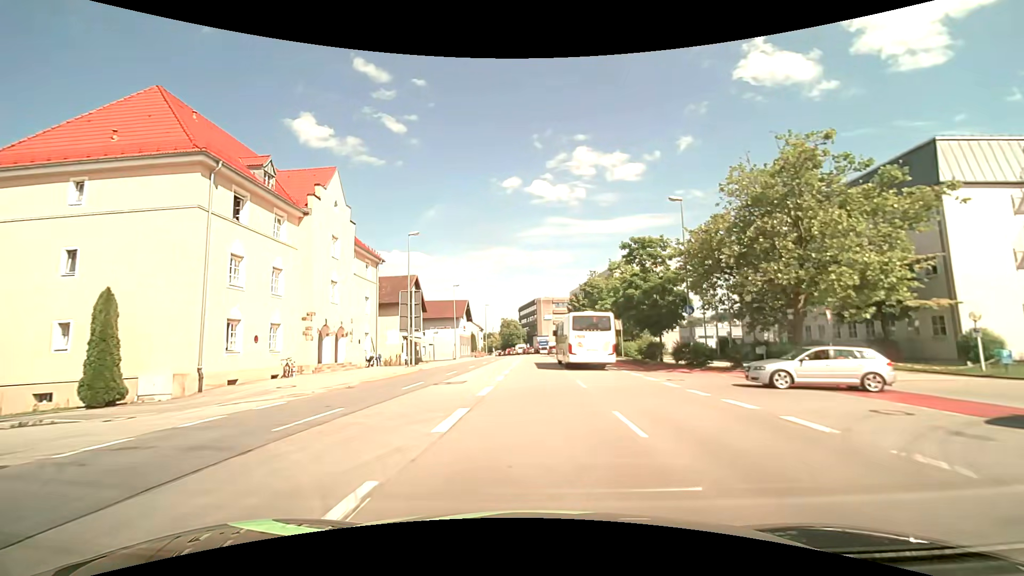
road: primary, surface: asphalt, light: Day
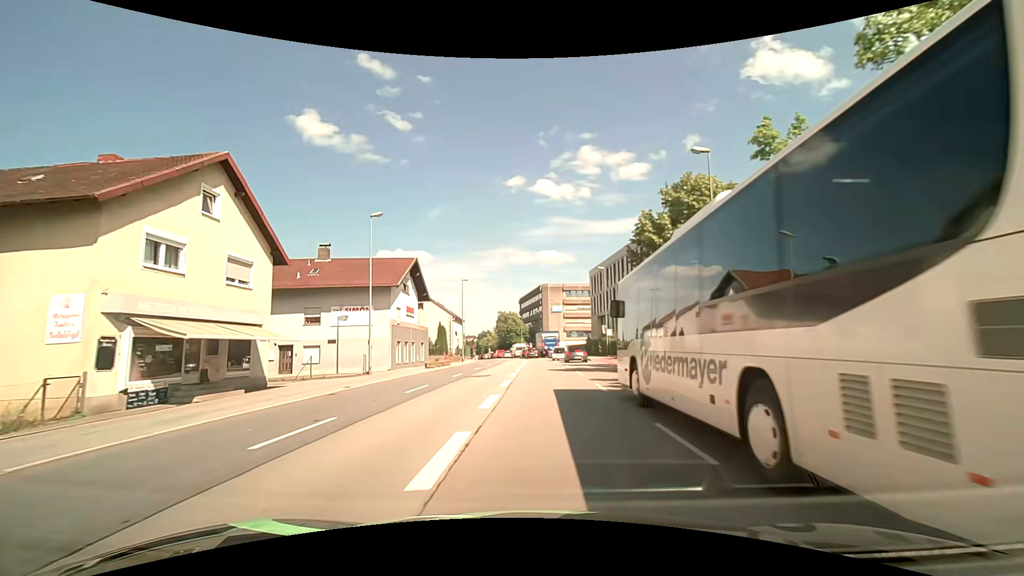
(-0.2, +37.7) m; 0°
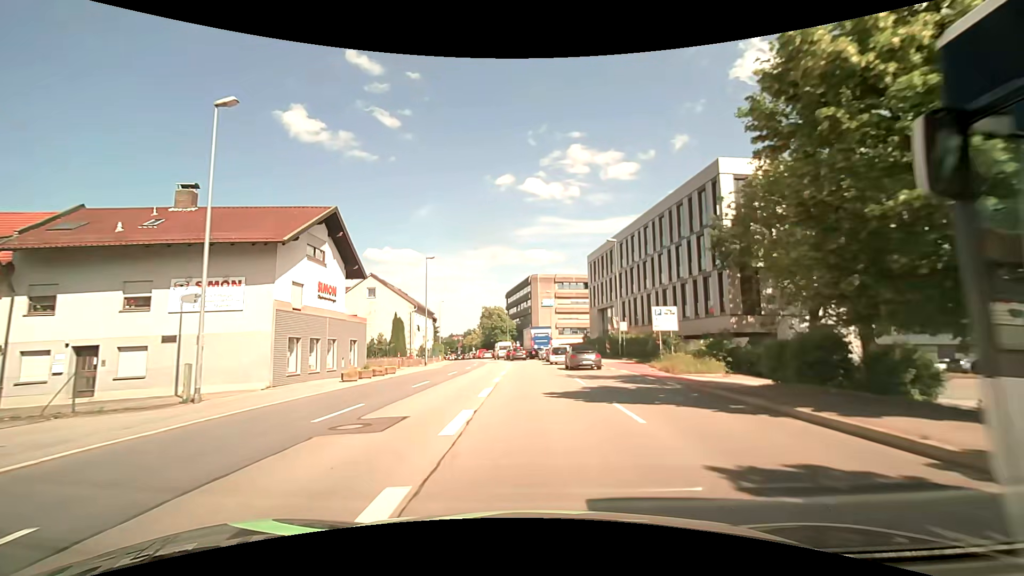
(+0.2, +15.2) m; +1°
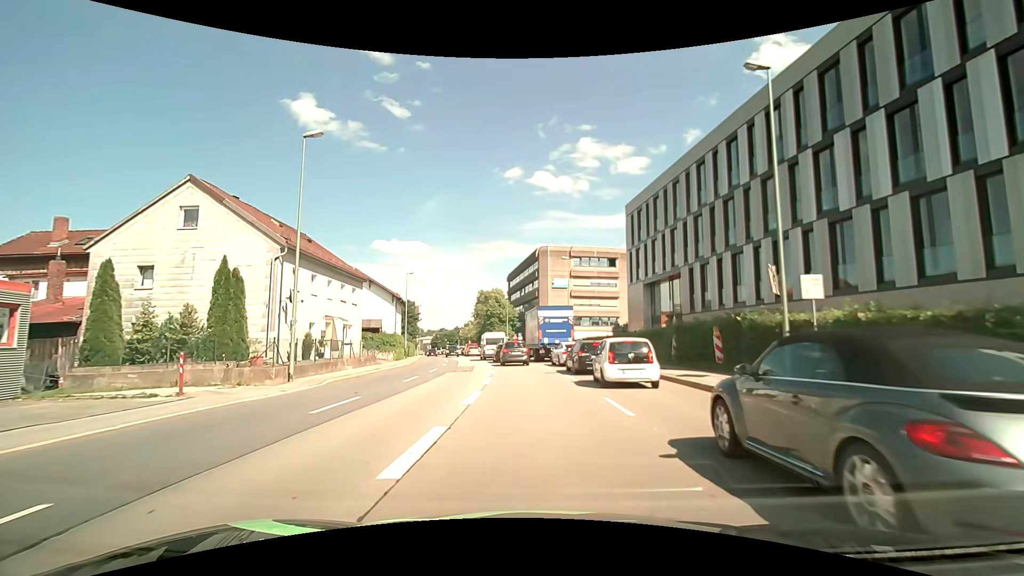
(0.0, +26.2) m; -1°
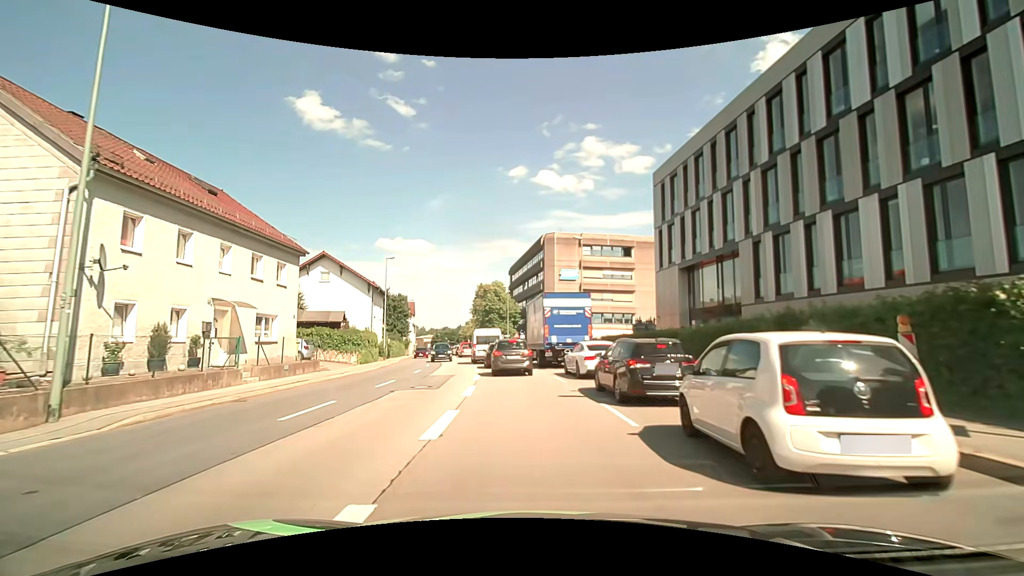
(-0.1, +9.7) m; -1°
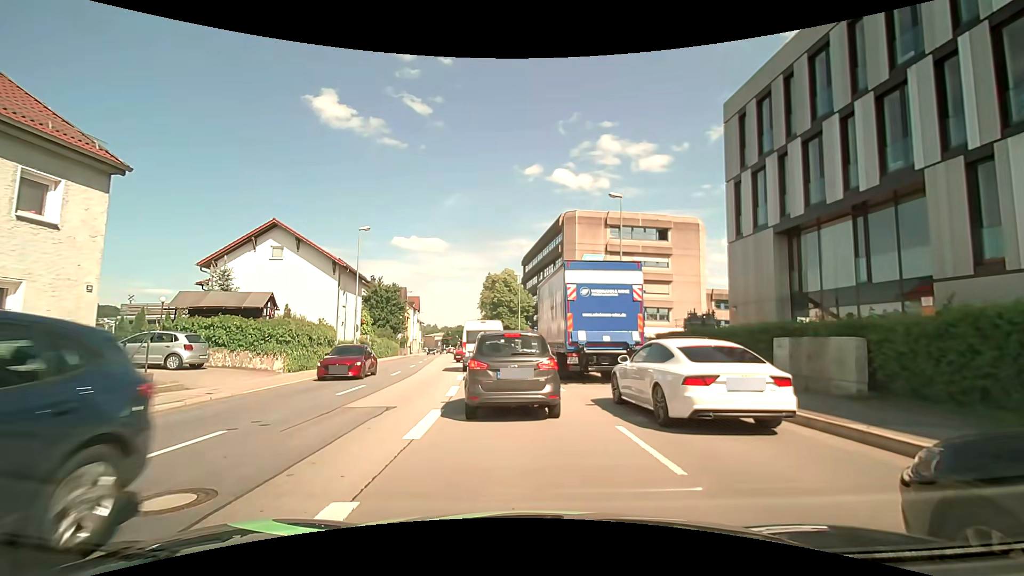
(-0.2, +11.4) m; -1°
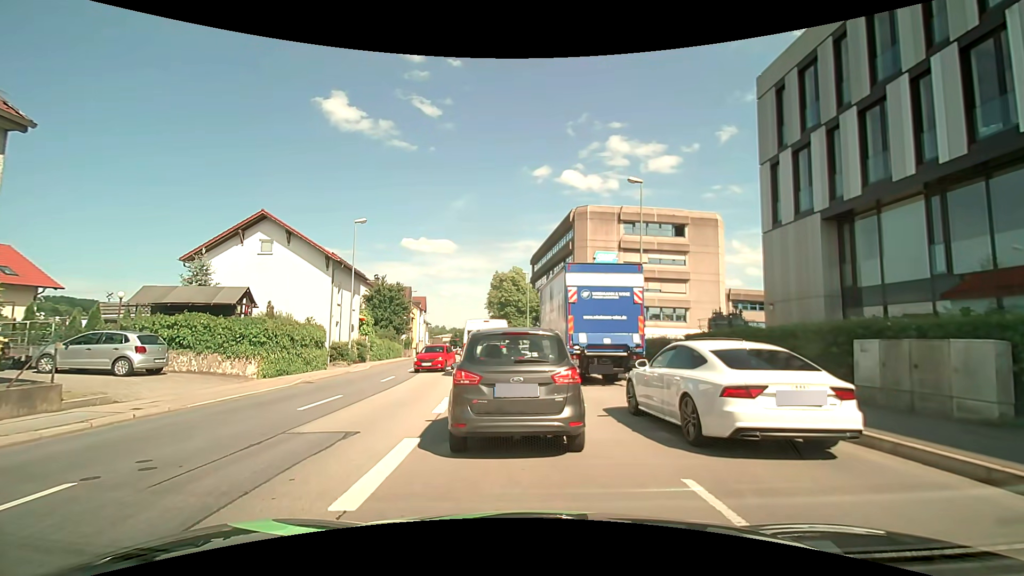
(-0.1, +2.8) m; -3°
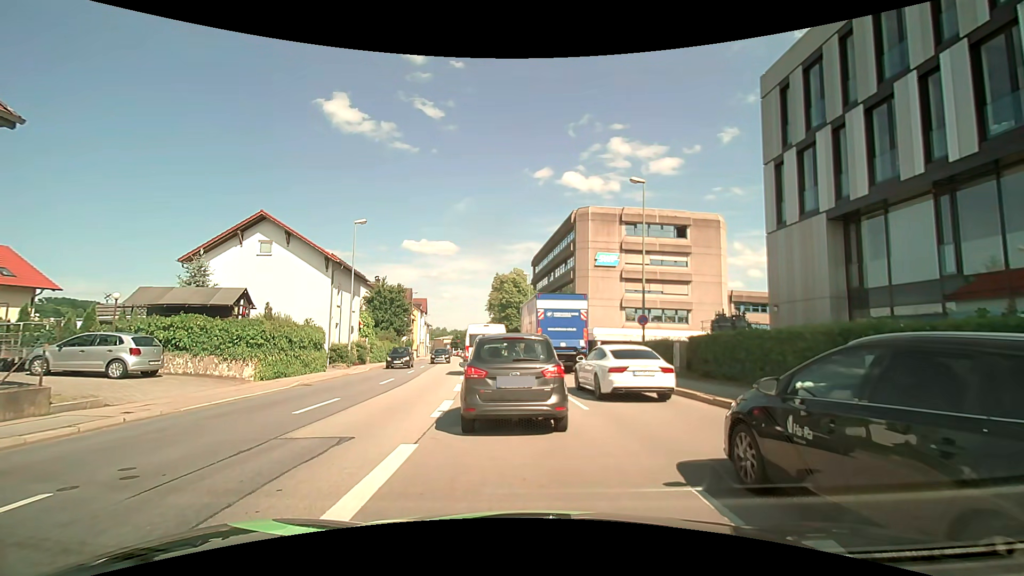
(0.0, +0.4) m; 0°
